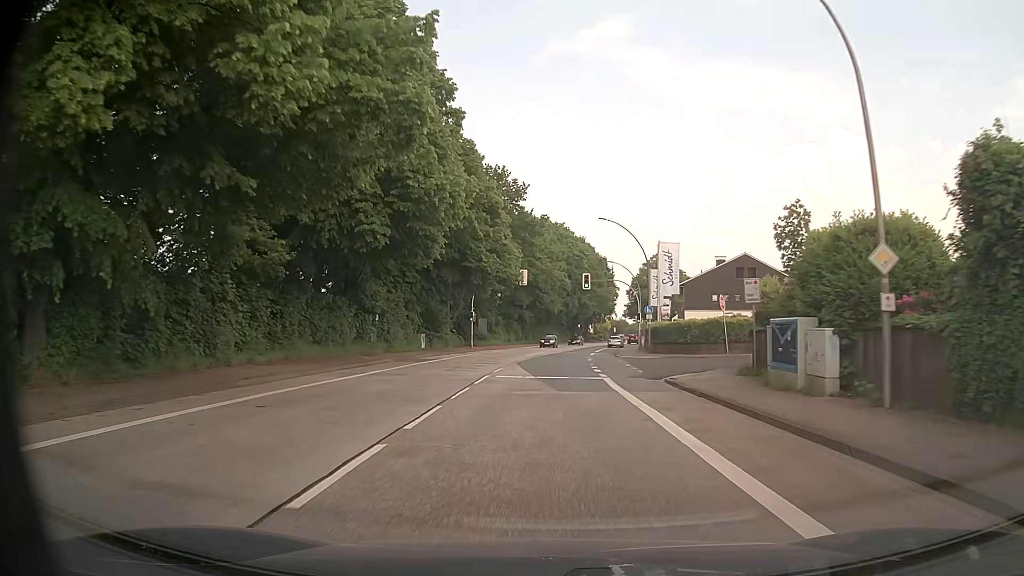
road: primary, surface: asphalt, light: Day
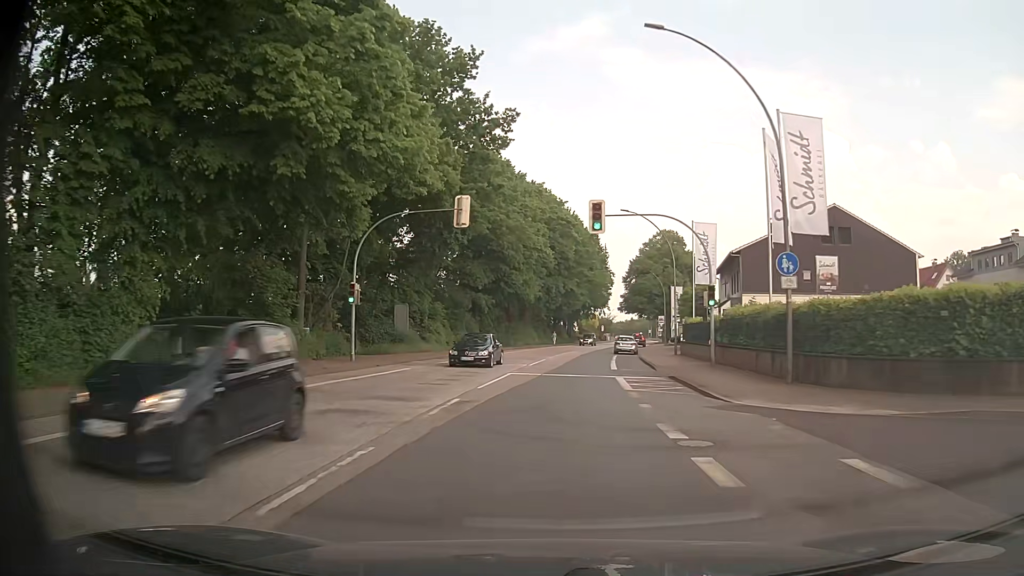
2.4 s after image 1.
(0.0, +31.9) m; +1°
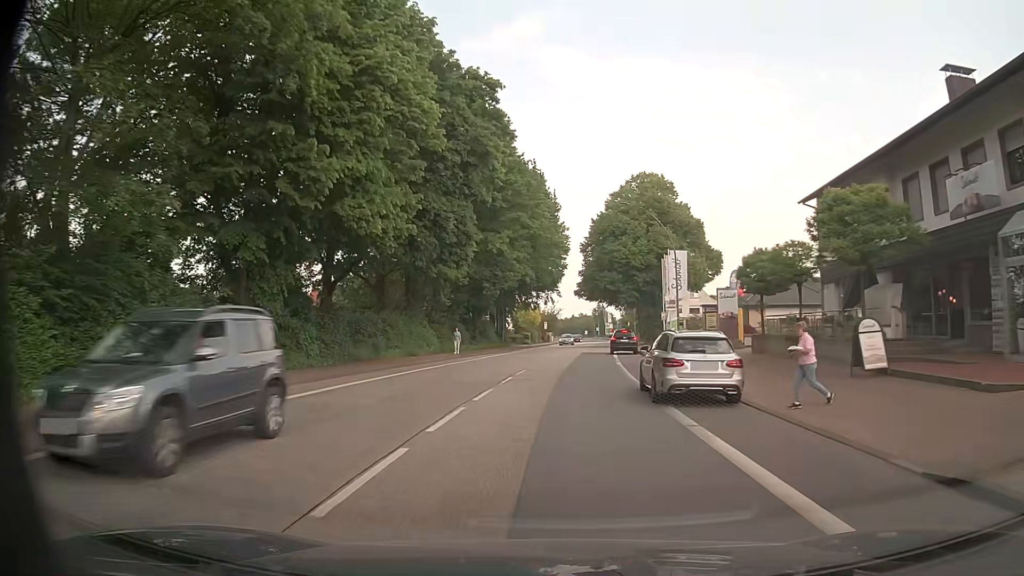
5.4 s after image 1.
(+1.8, +39.7) m; +6°
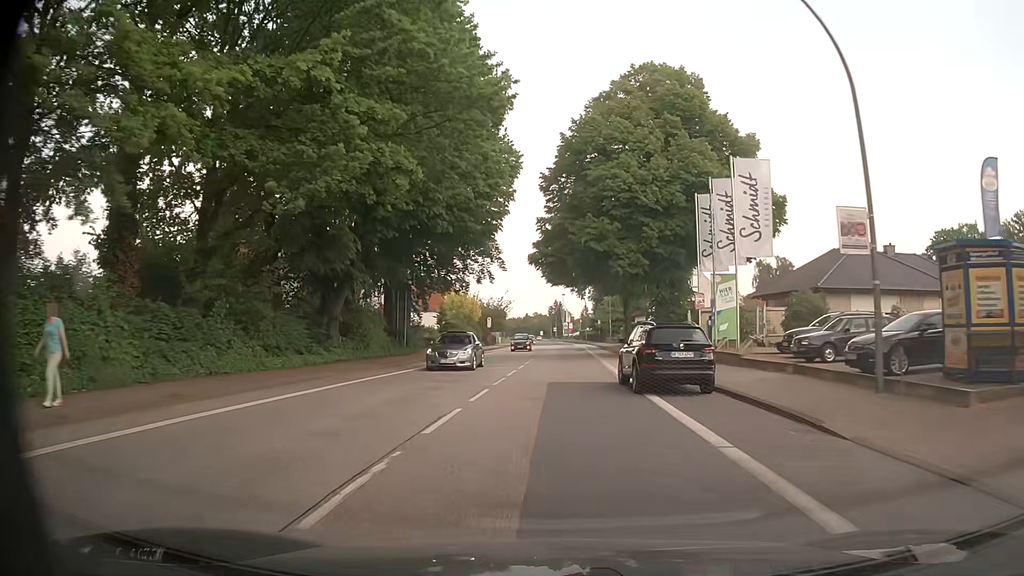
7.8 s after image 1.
(+1.0, +31.7) m; +4°
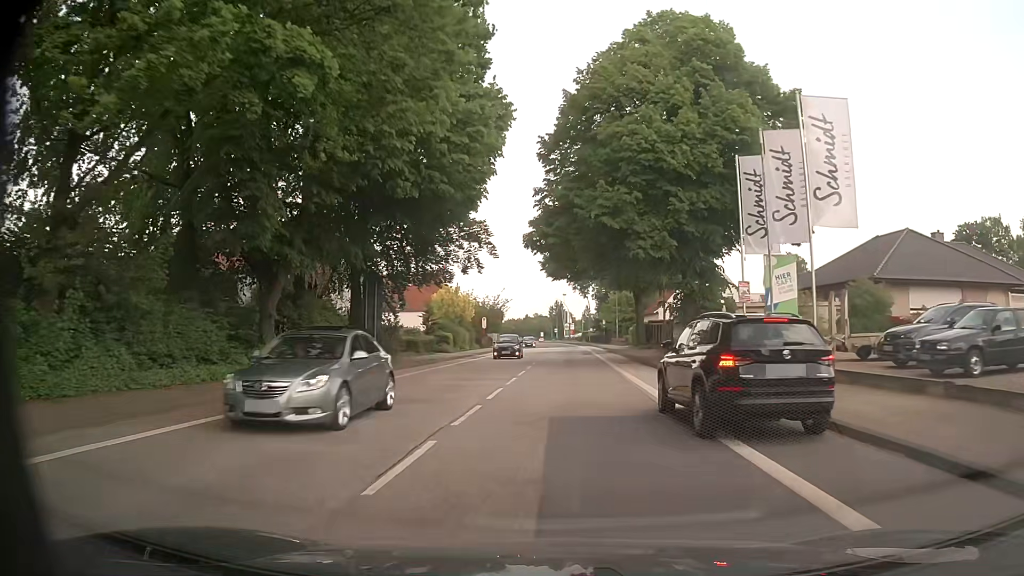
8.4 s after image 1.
(0.0, +7.9) m; 0°
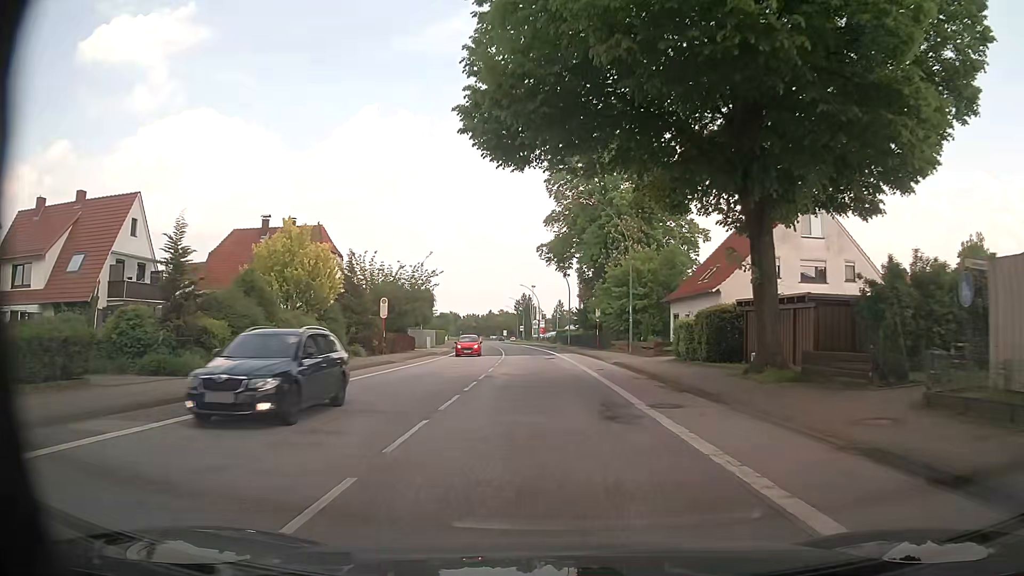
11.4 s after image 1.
(+1.1, +38.4) m; +3°
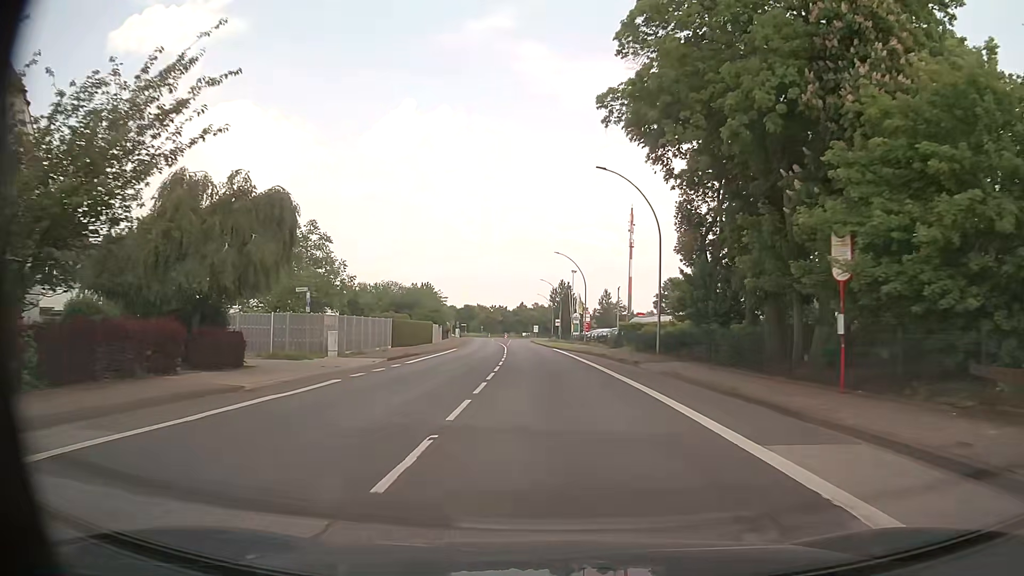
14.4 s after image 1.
(-1.5, +42.6) m; -4°
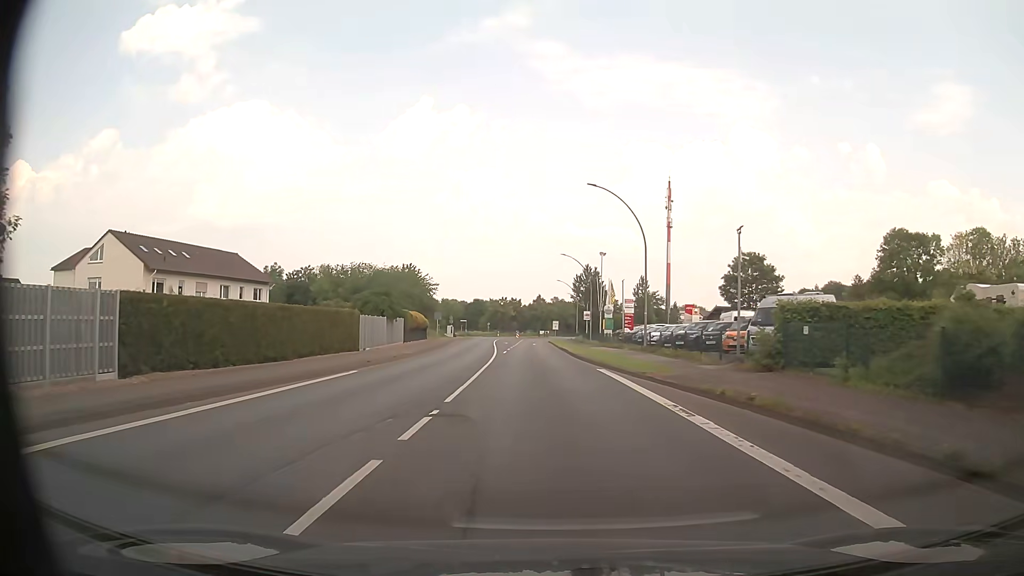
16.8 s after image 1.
(-0.4, +33.2) m; -1°
(0, +10) (0, +20) (-1, +30) (-1, +40) (-1, +50) (-1, +60) (-2, +70) (-2, +80) (-2, +90) (-2, +100) m
